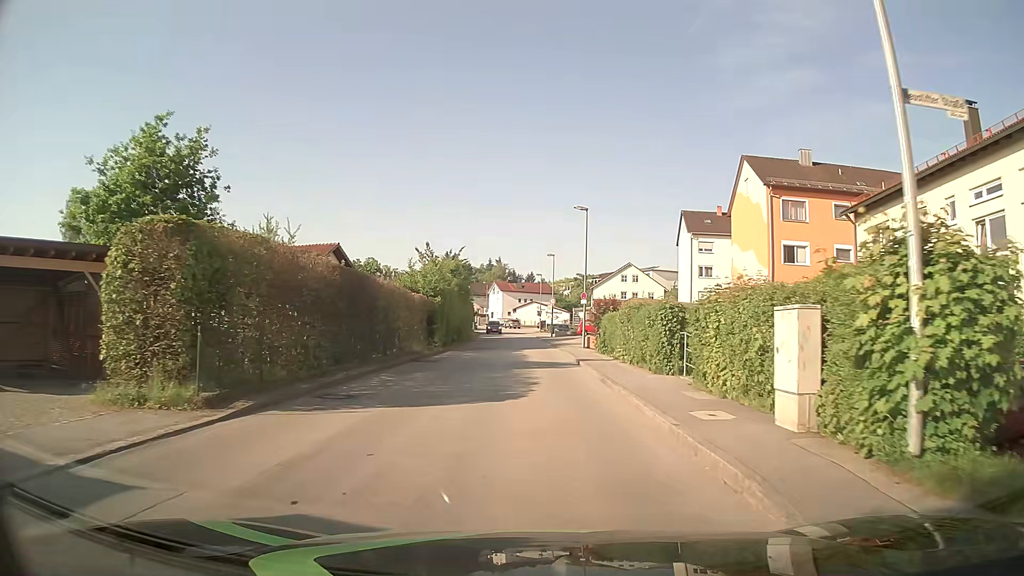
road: unclassified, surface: asphalt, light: Day
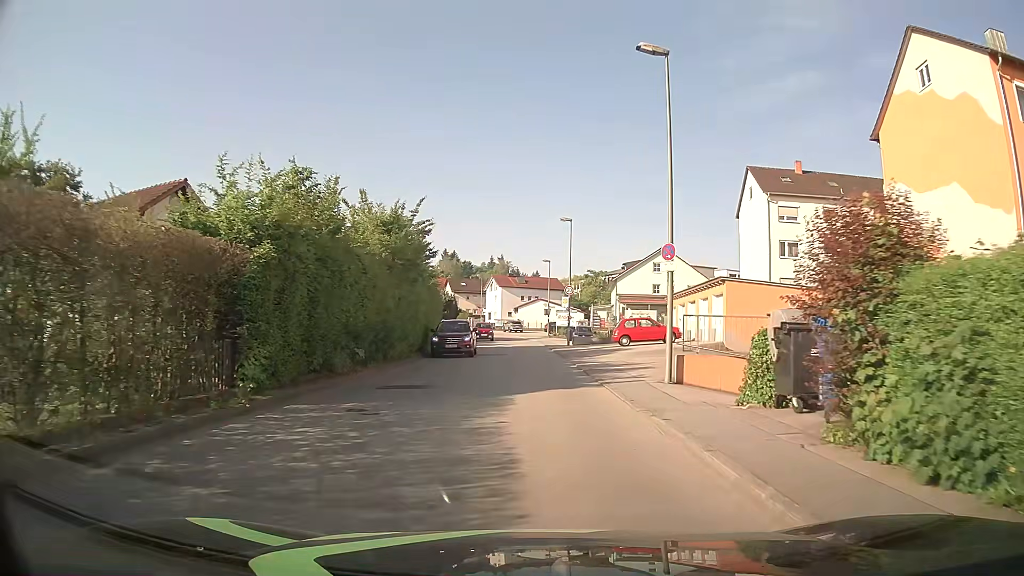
(-0.1, +23.8) m; 0°
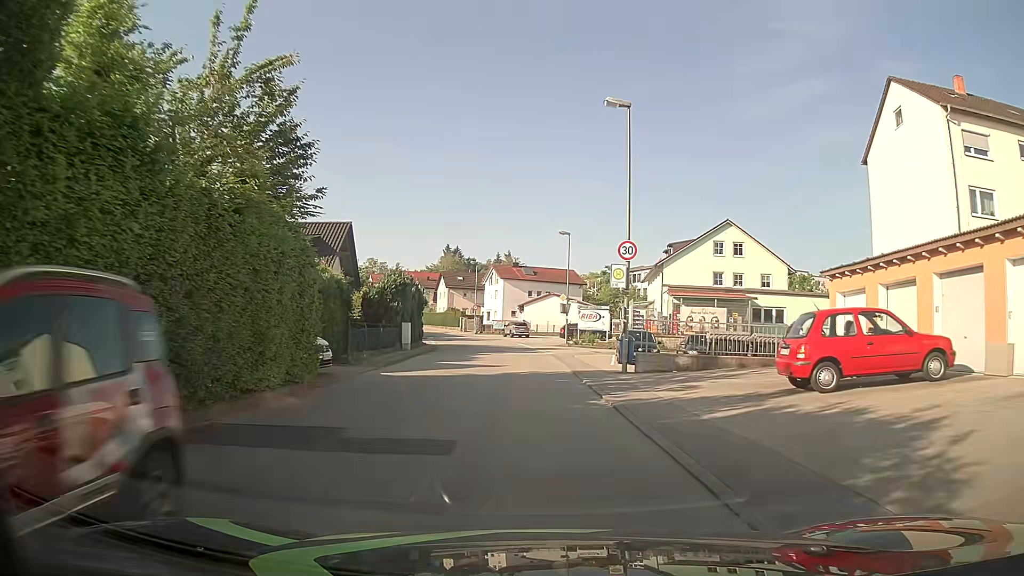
(-0.2, +23.9) m; -1°
(0, +10) (0, +20) (0, +30) (-1, +40) (-2, +50) (-4, +60) (-7, +69) (-10, +79) (-13, +88) (-17, +98) m
